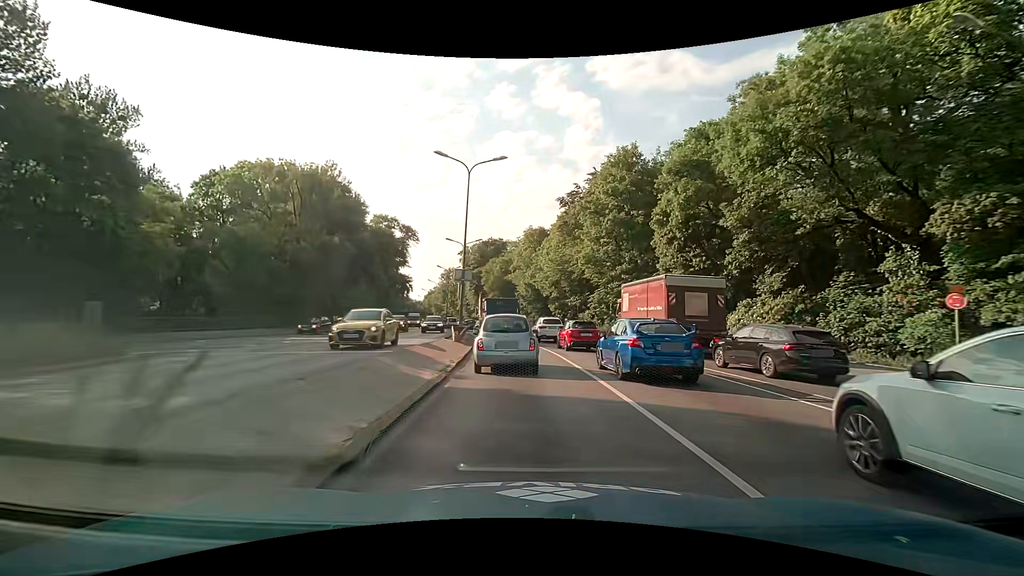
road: trunk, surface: asphalt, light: Day
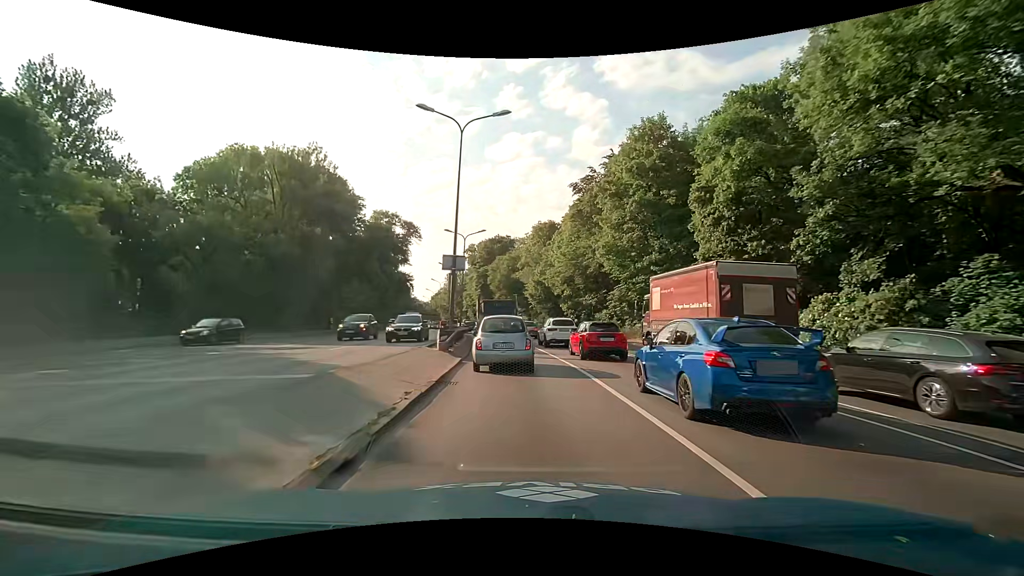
(-0.1, +6.5) m; -1°
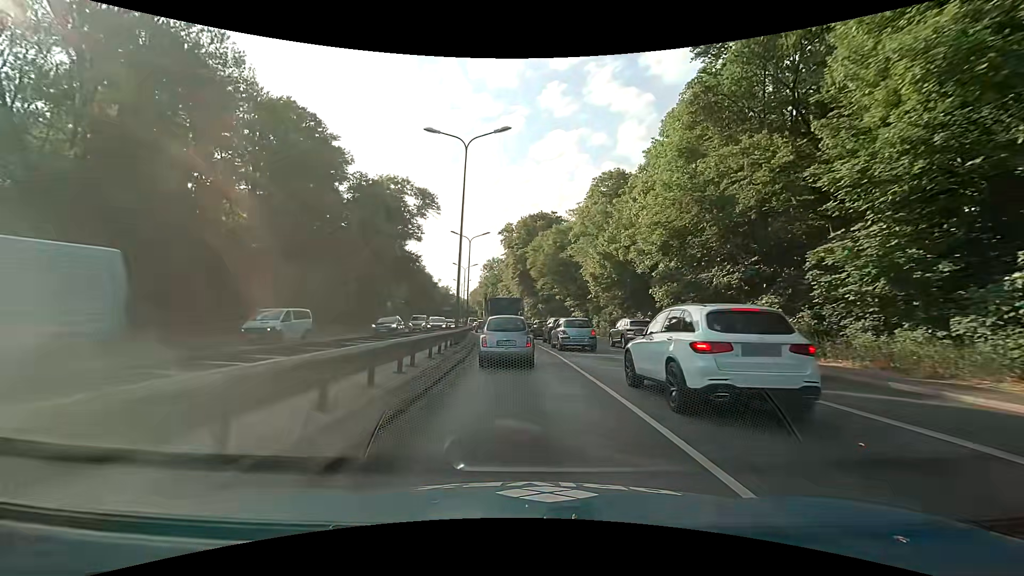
(-1.3, +26.7) m; -6°
(0, +10) (-1, +20) (-1, +30) (-2, +40) (-3, +50) (-4, +60) (-6, +70) (-7, +80) (-9, +89) (-10, +99) m
